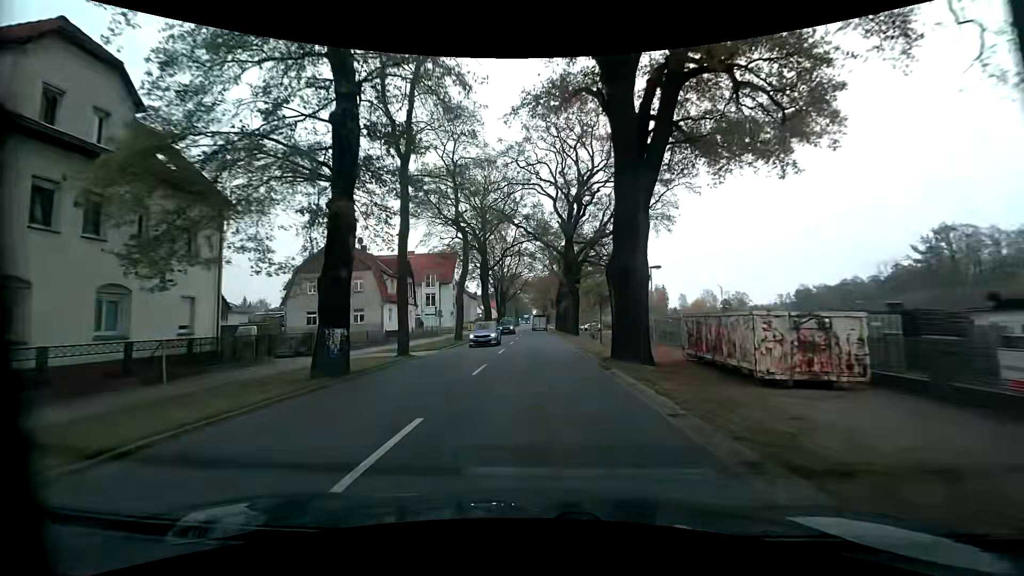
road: primary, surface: asphalt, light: Day
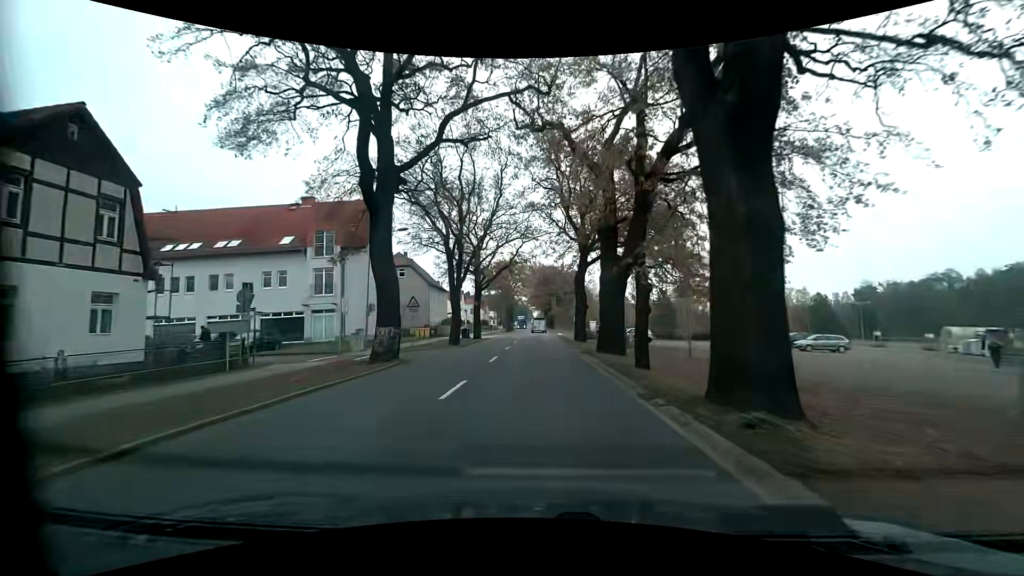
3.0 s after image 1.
(+0.2, +40.0) m; 0°
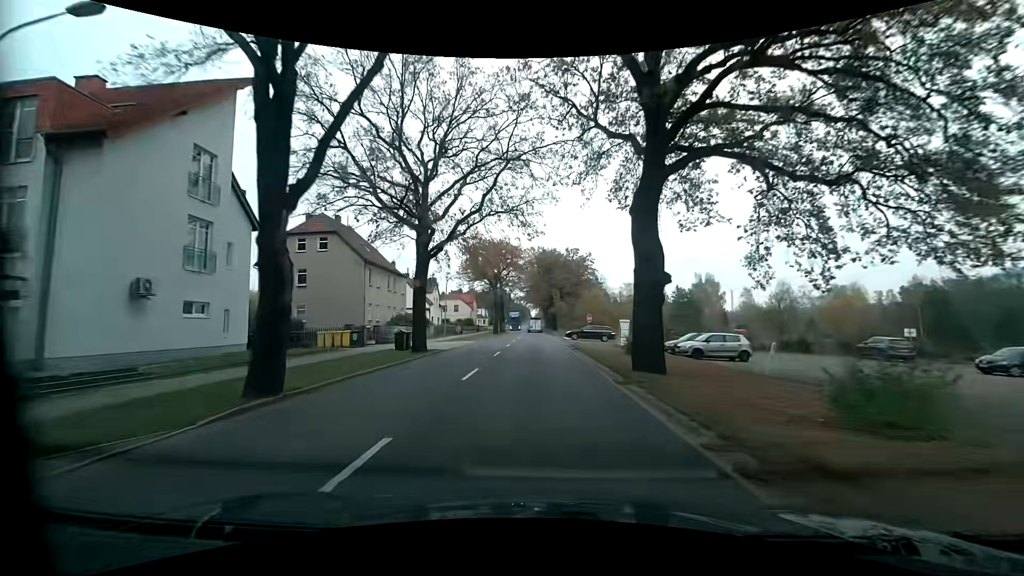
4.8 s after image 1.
(0.0, +24.1) m; 0°
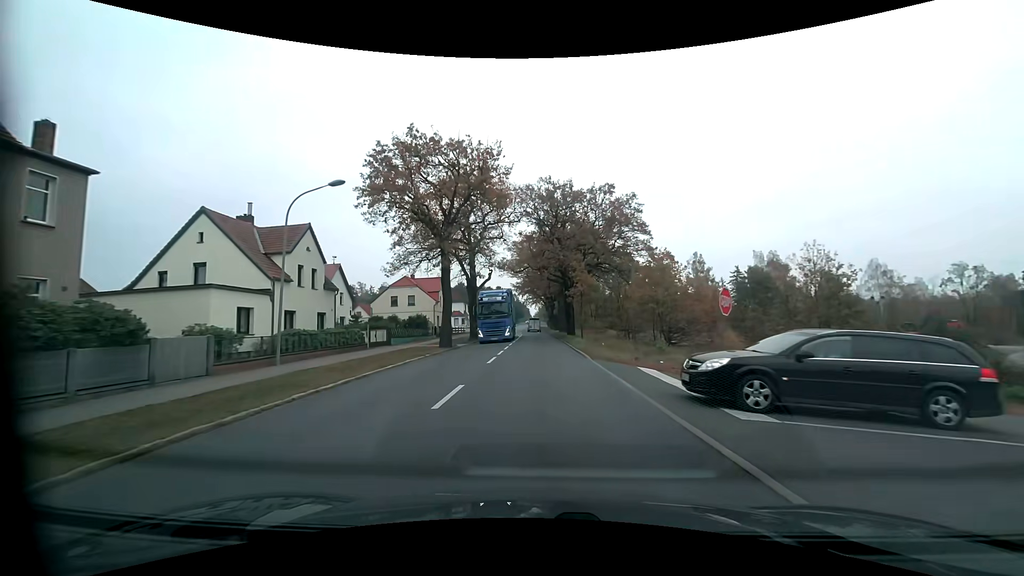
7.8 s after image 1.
(-0.1, +39.8) m; 0°
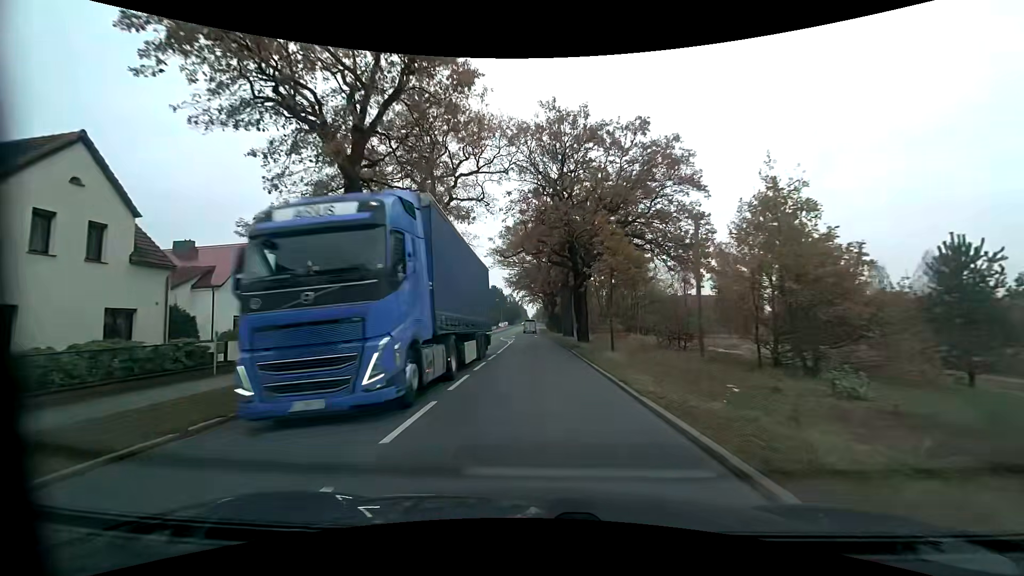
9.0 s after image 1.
(+0.1, +15.8) m; 0°
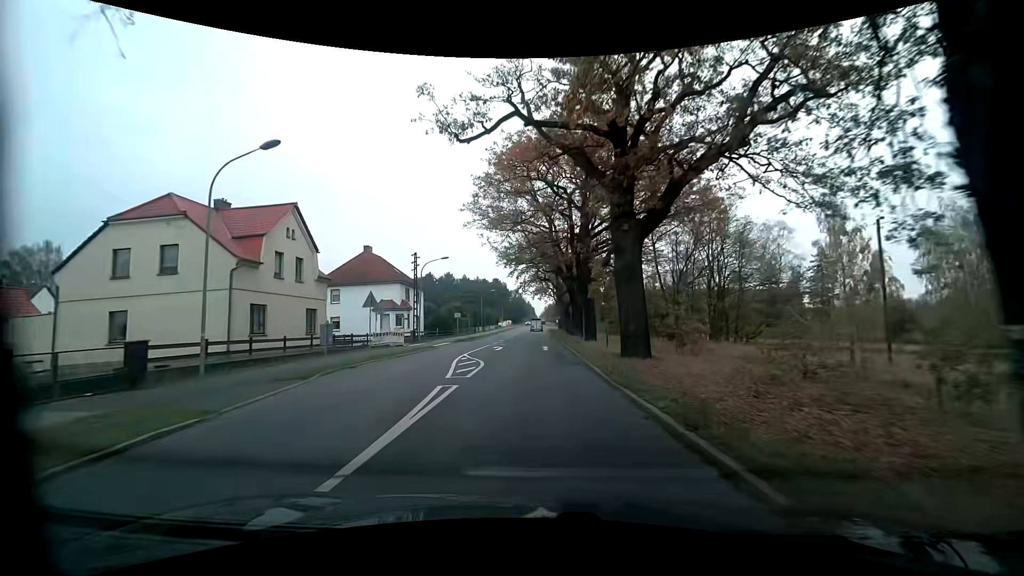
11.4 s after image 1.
(-0.1, +31.7) m; -1°
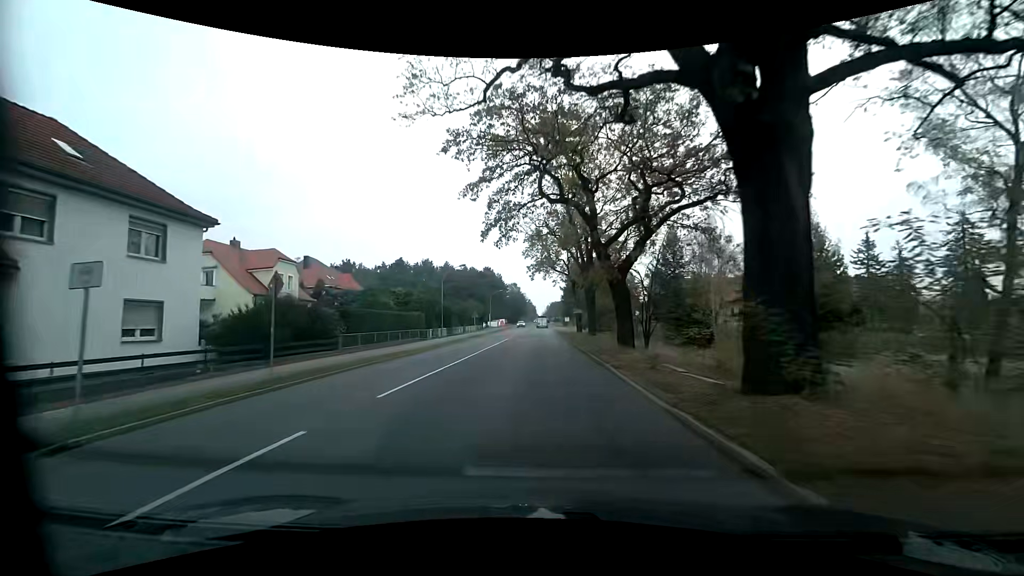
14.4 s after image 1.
(-0.3, +40.7) m; 0°
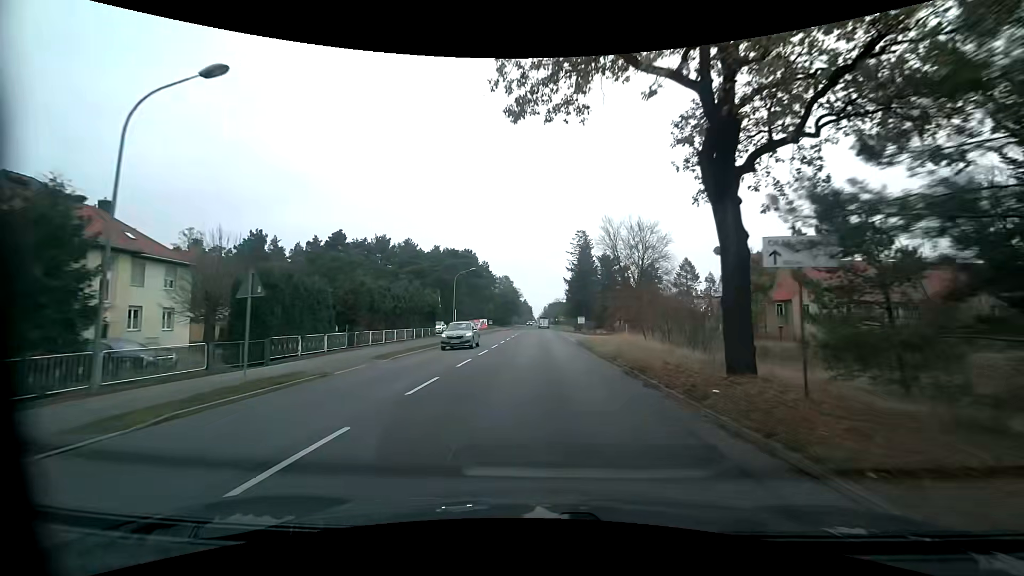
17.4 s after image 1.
(0.0, +42.5) m; 0°
